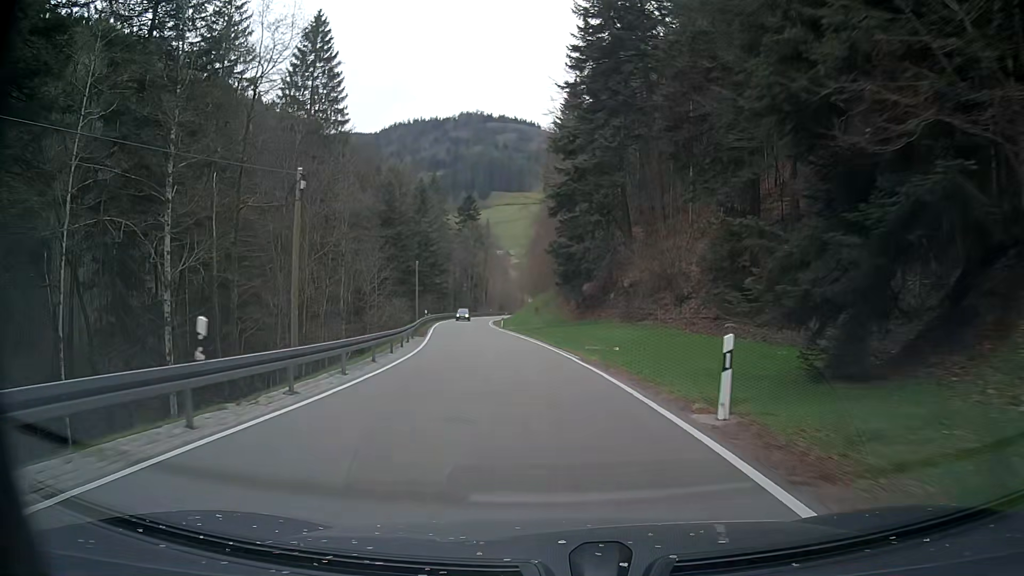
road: tertiary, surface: asphalt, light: Day
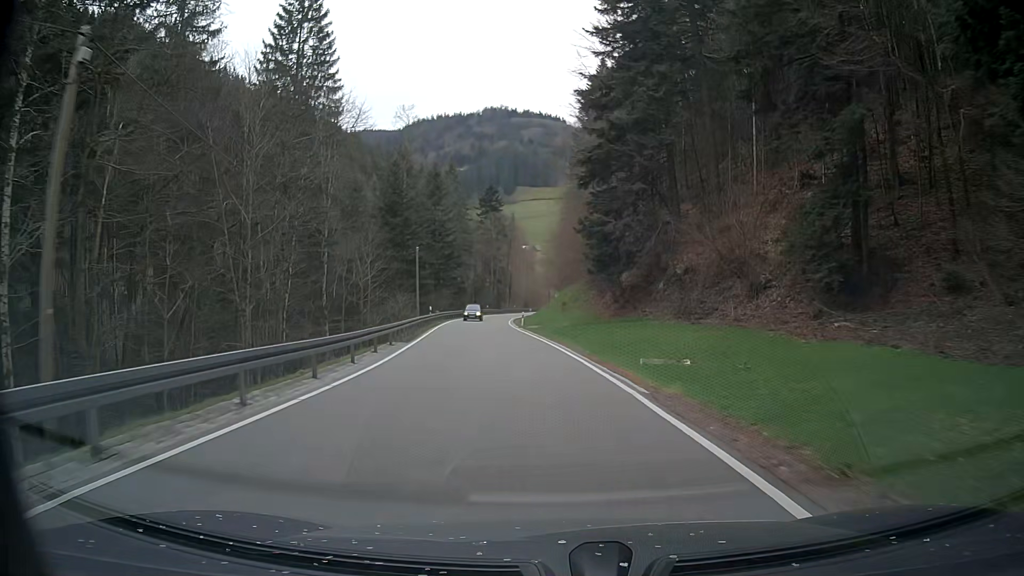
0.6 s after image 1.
(-0.1, +10.4) m; -1°
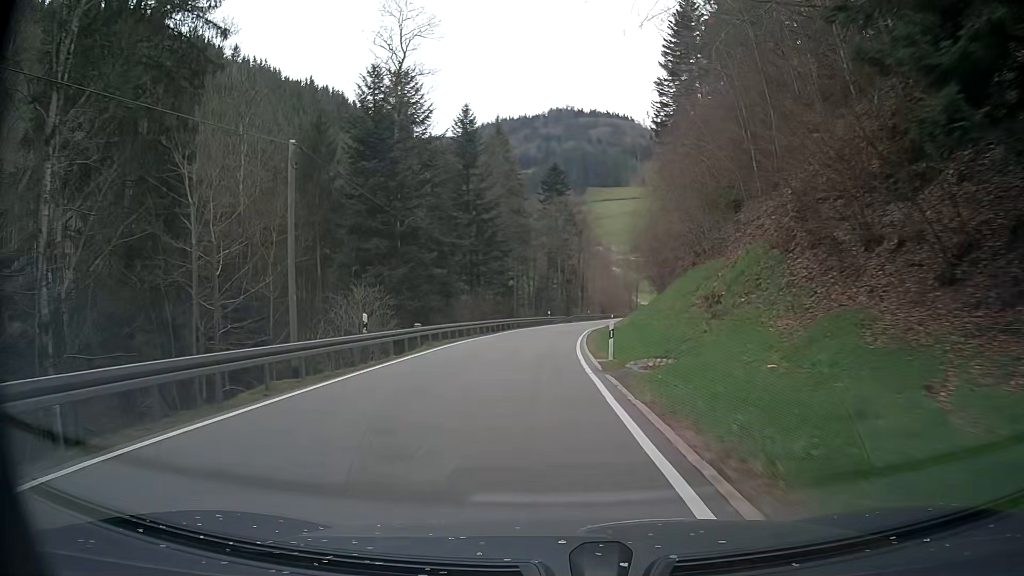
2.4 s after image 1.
(-2.1, +32.1) m; -7°
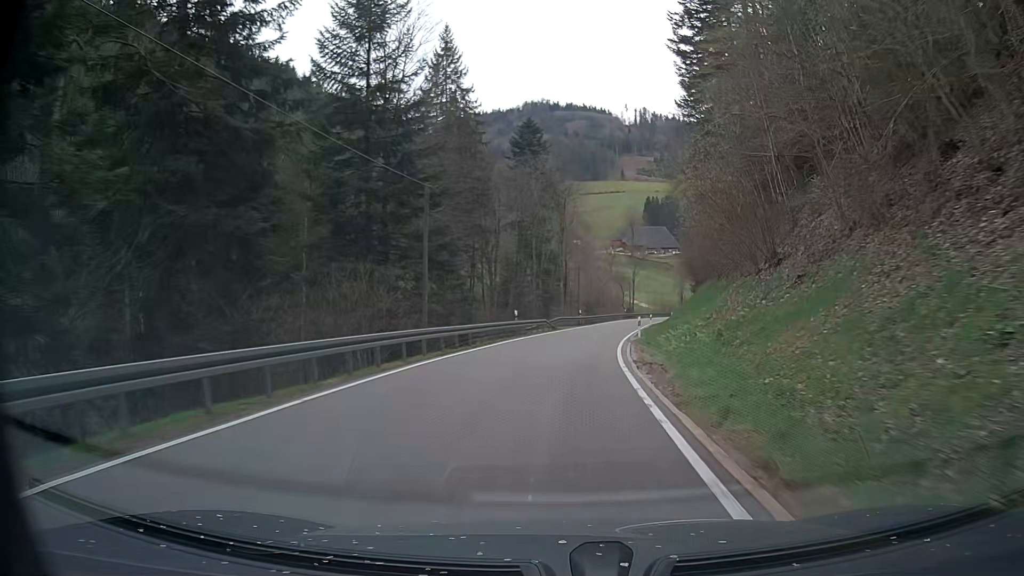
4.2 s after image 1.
(-0.4, +33.5) m; +1°
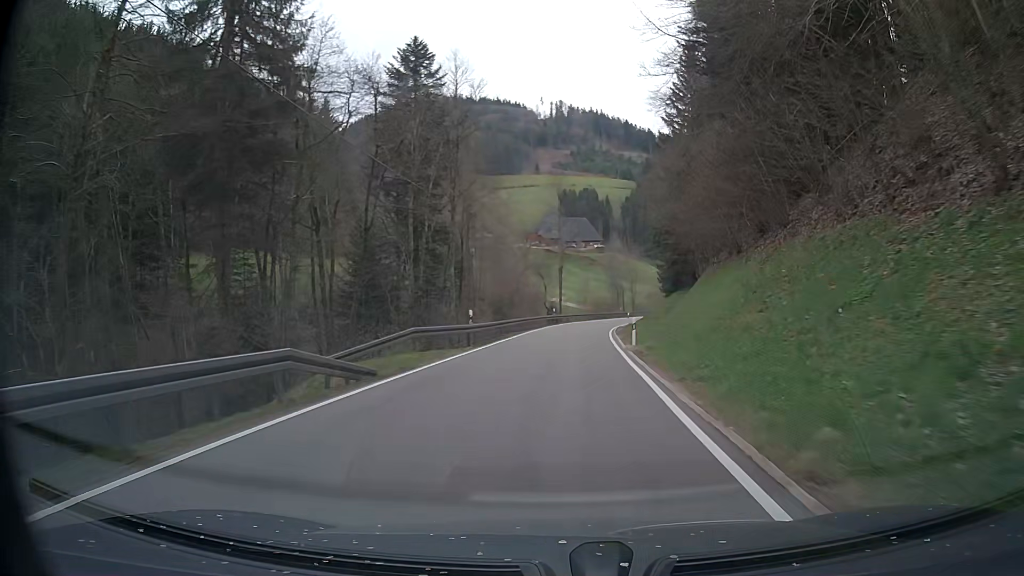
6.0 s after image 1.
(+1.8, +34.1) m; +7°
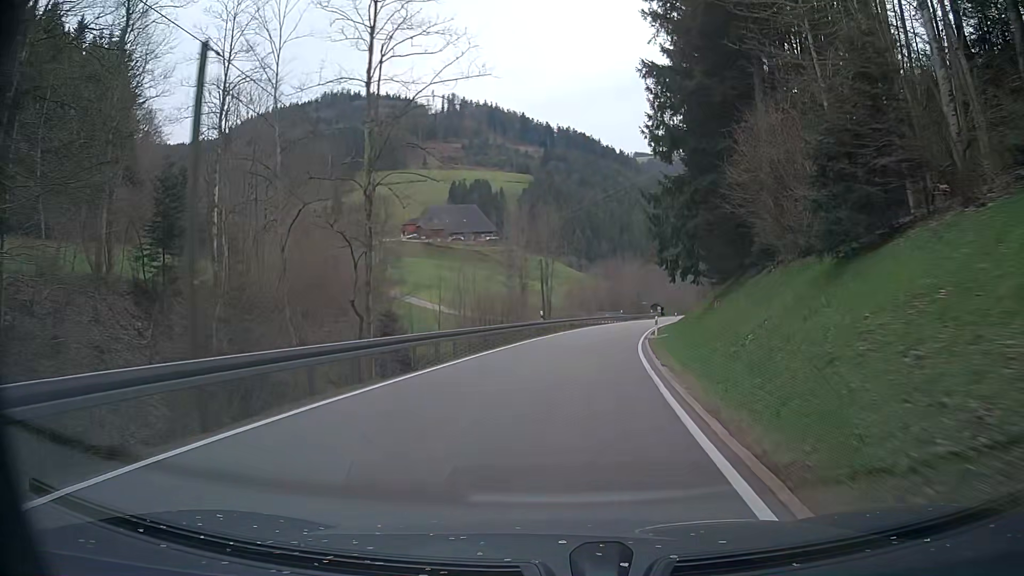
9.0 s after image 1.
(+4.2, +56.3) m; +9°
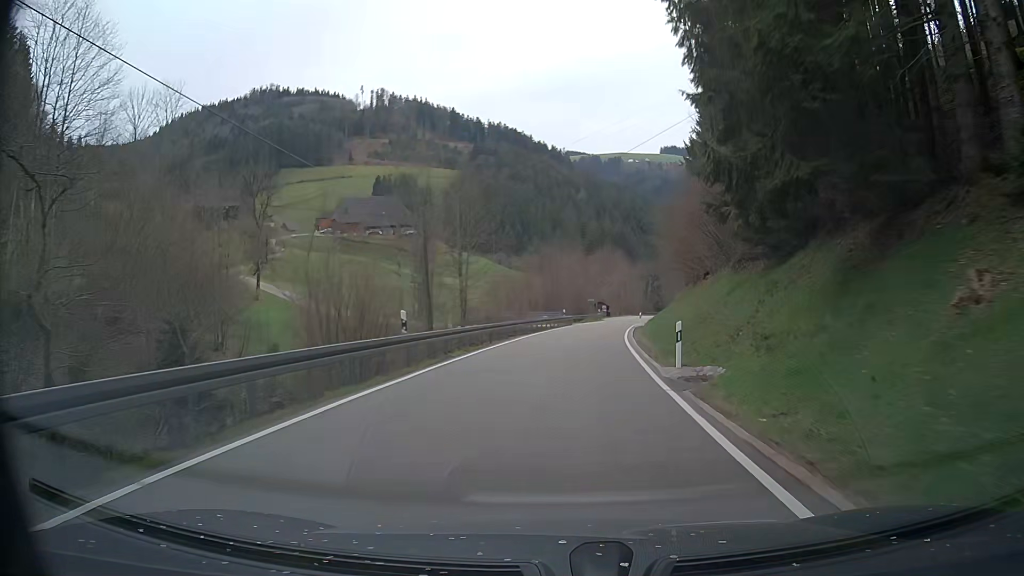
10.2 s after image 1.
(+1.4, +22.0) m; +7°
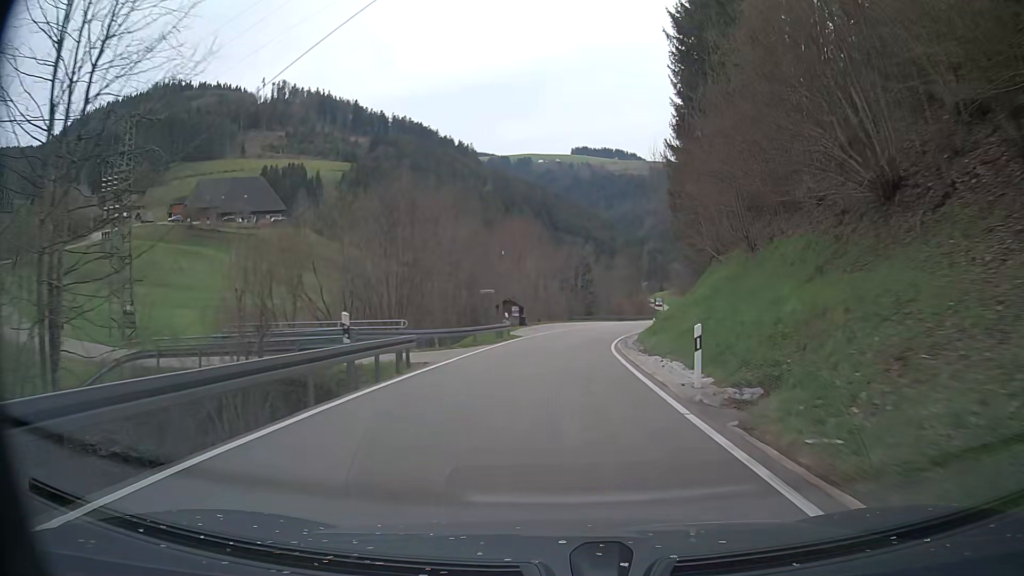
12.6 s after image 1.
(+2.5, +43.7) m; +7°
(0, +10) (+1, +20) (+1, +30) (+3, +40) (+4, +50) (+6, +60) (+9, +69) (+11, +79) (+14, +89) (+17, +98) m
